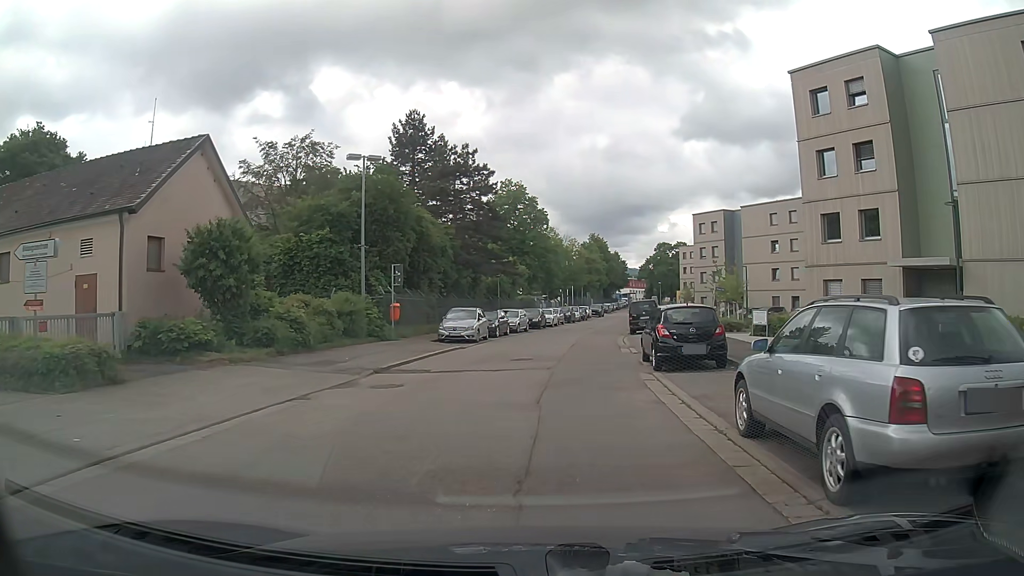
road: residential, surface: asphalt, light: Day
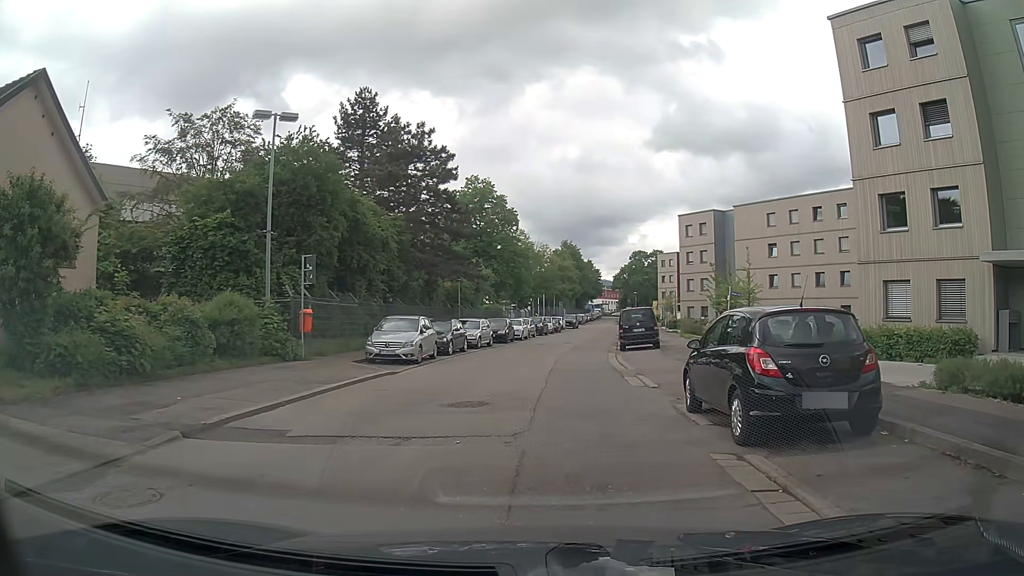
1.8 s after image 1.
(+0.2, +8.2) m; +4°
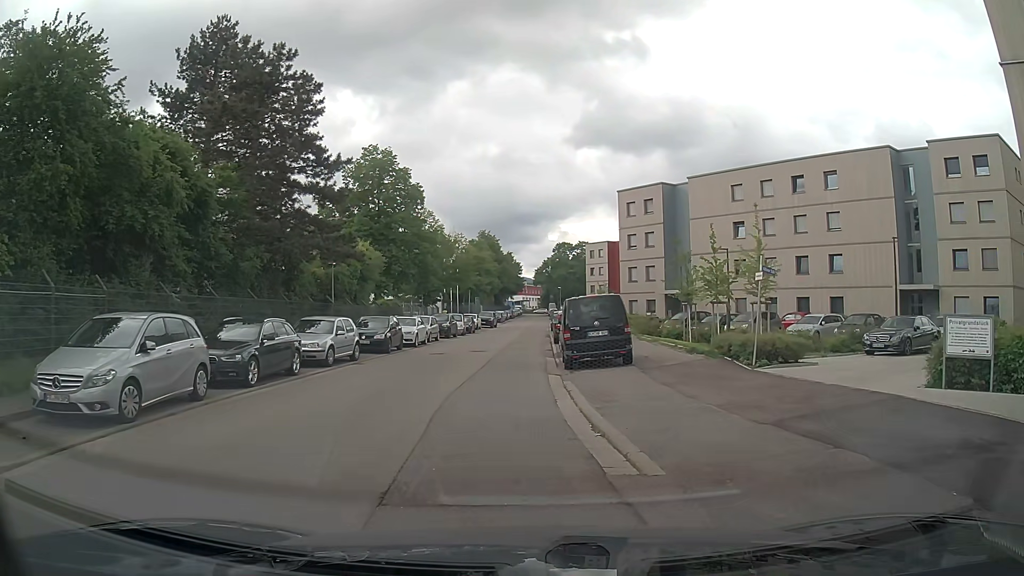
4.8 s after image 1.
(+0.6, +13.0) m; +7°
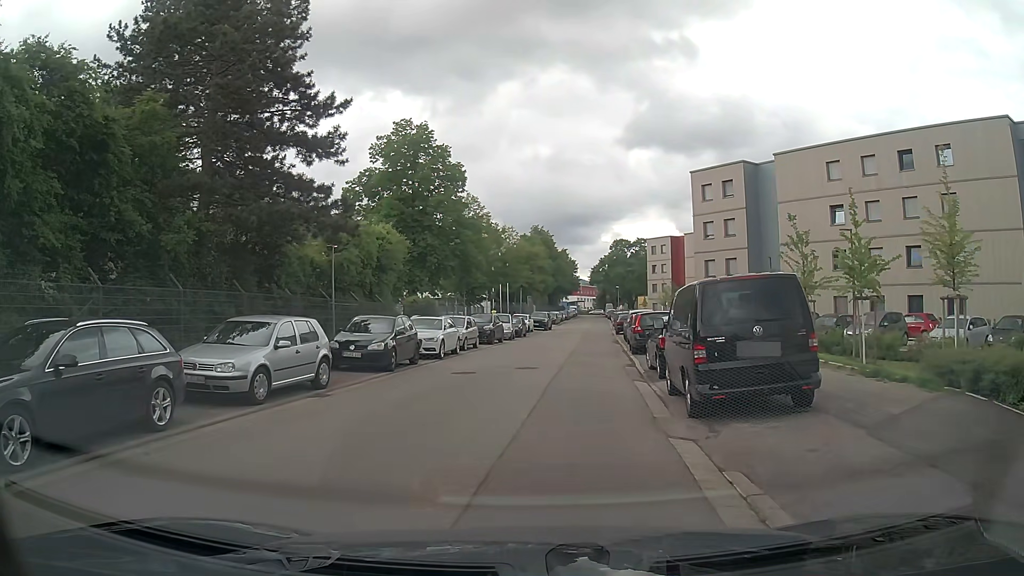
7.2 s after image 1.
(-0.7, +9.0) m; -8°
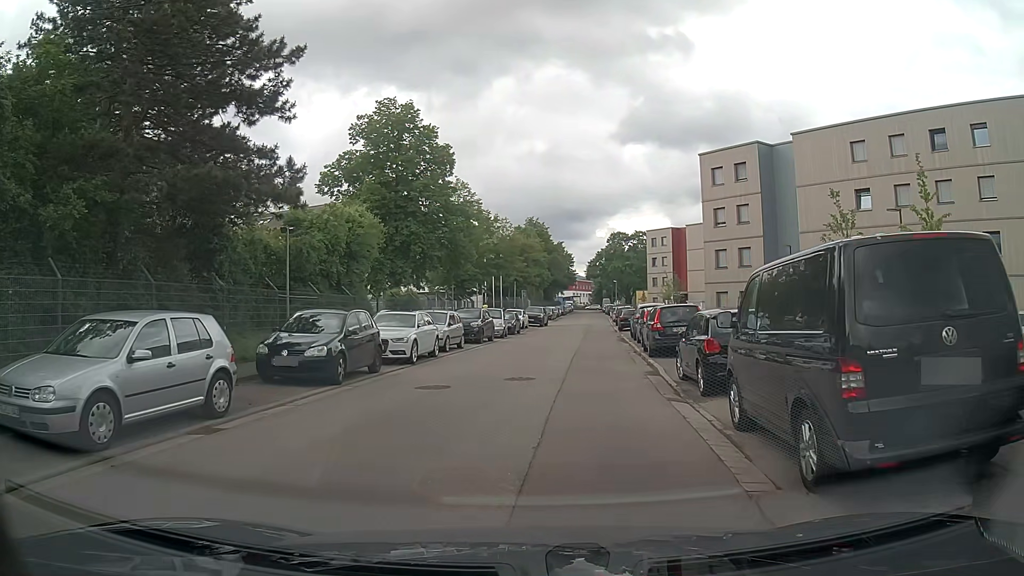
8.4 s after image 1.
(+0.2, +4.5) m; +2°
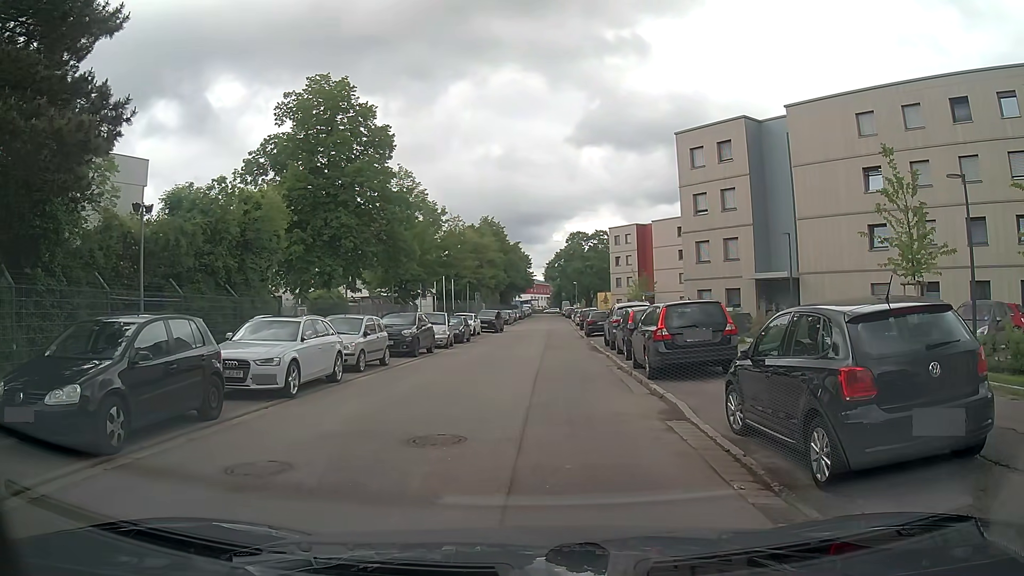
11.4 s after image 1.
(+0.2, +6.3) m; +2°
